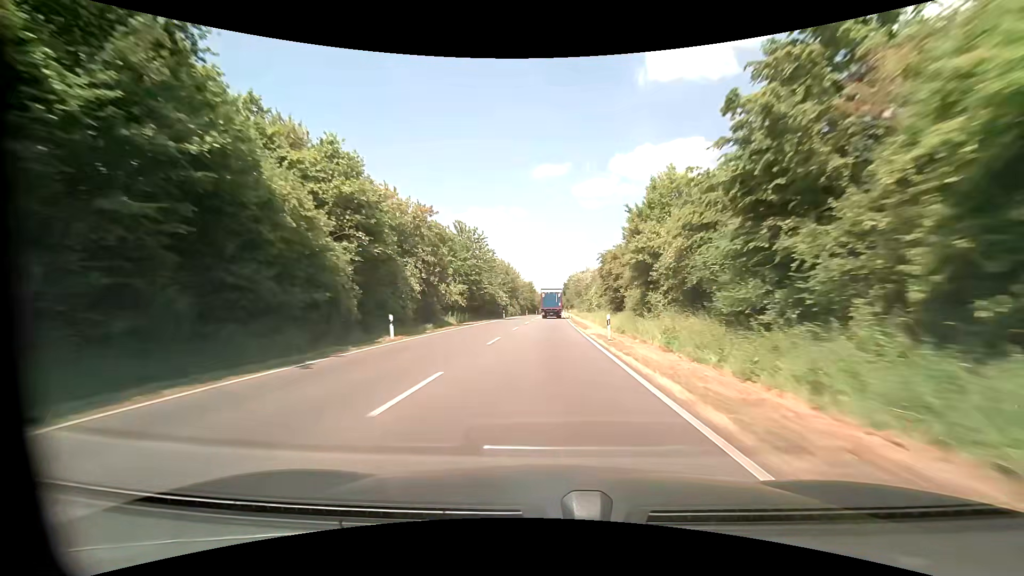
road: primary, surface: asphalt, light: Day
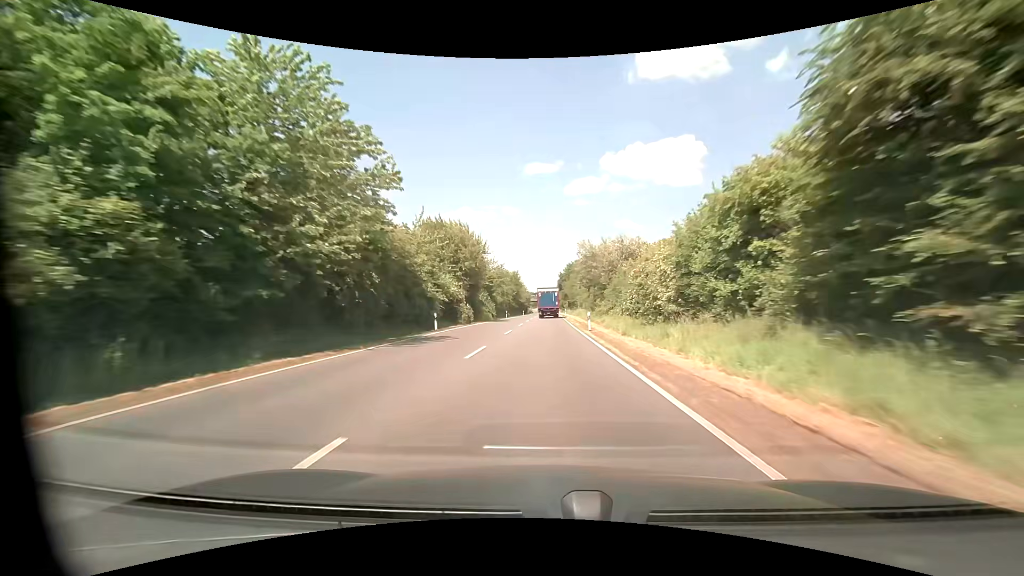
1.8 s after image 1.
(+0.4, +40.8) m; +1°
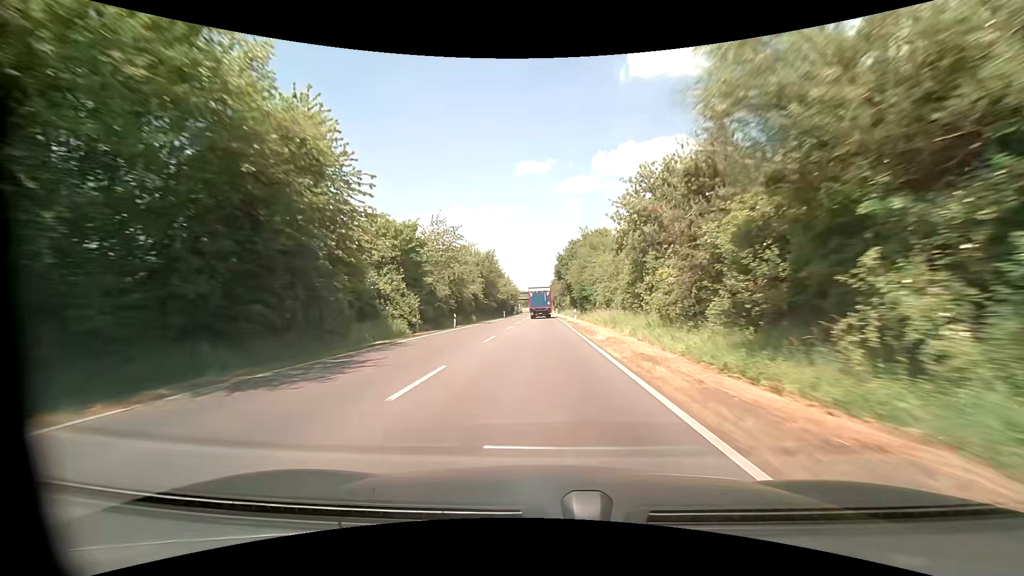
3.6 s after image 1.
(+0.3, +41.3) m; +1°
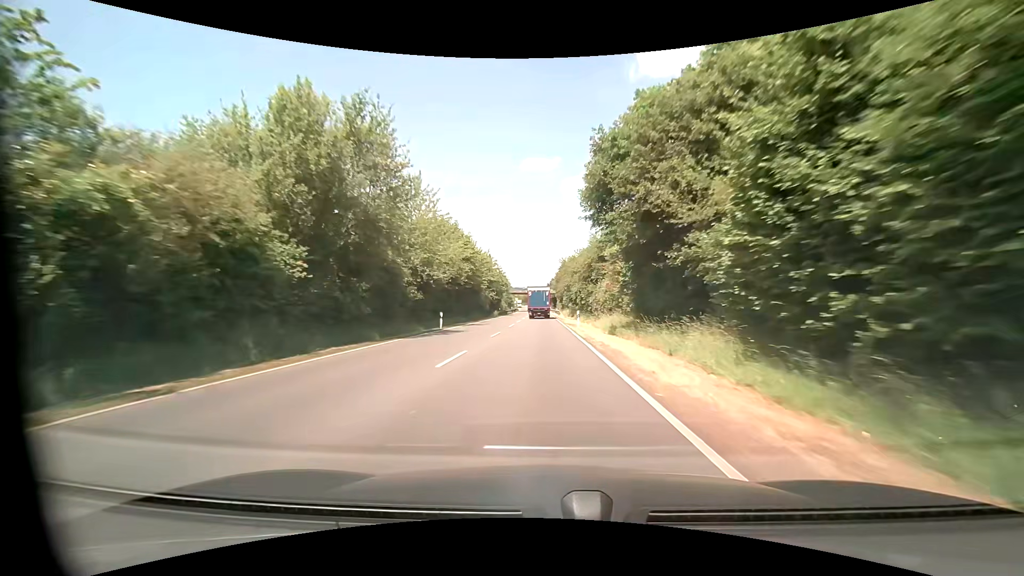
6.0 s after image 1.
(-0.1, +55.4) m; 0°
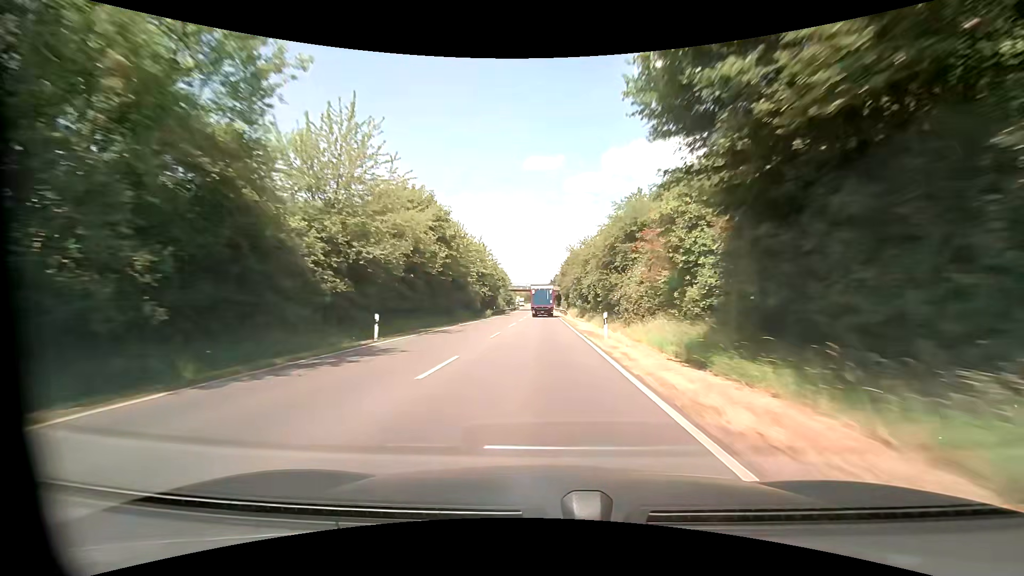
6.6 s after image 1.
(0.0, +13.8) m; 0°
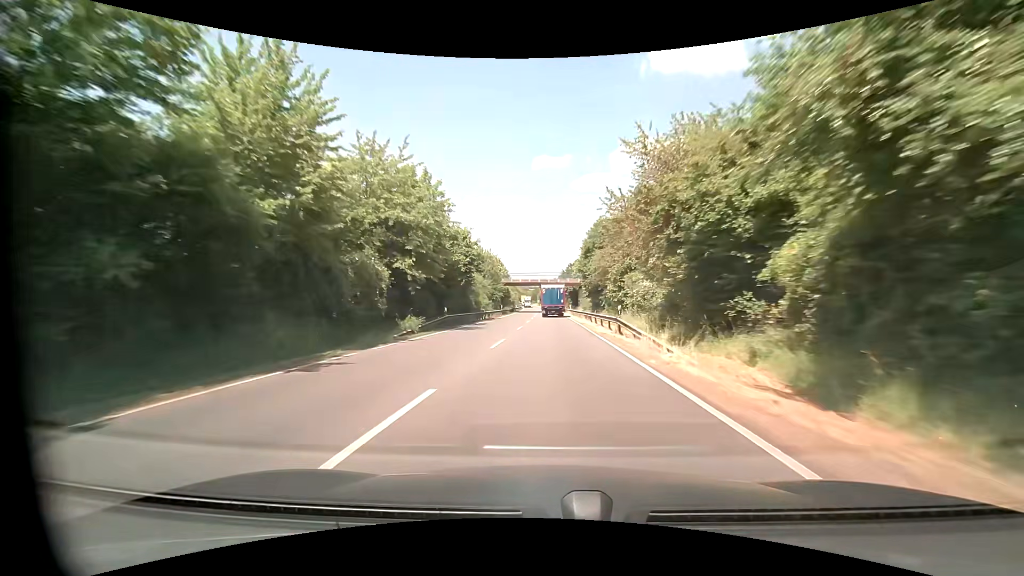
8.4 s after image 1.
(-0.5, +40.7) m; -1°
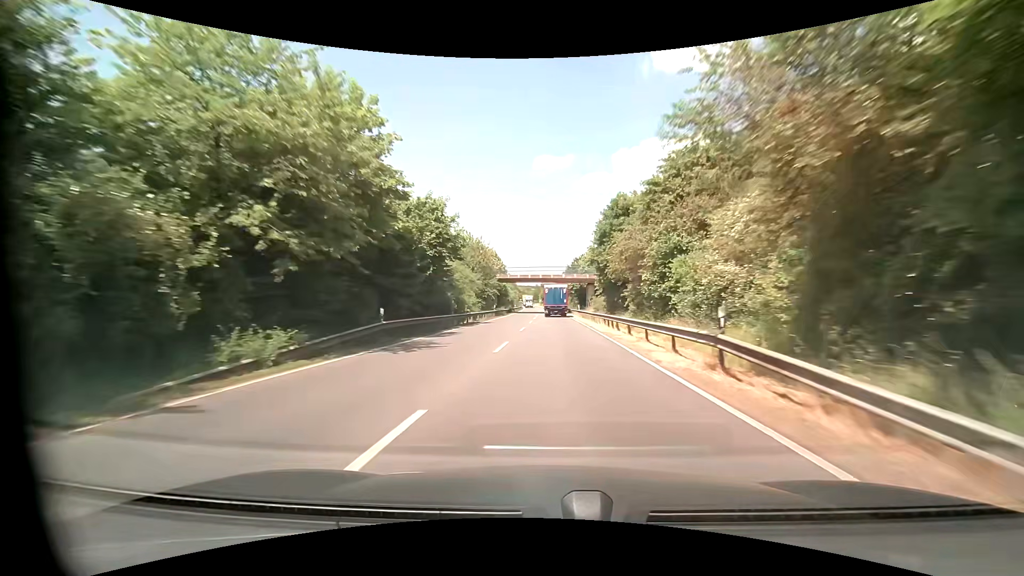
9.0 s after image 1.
(0.0, +13.4) m; 0°
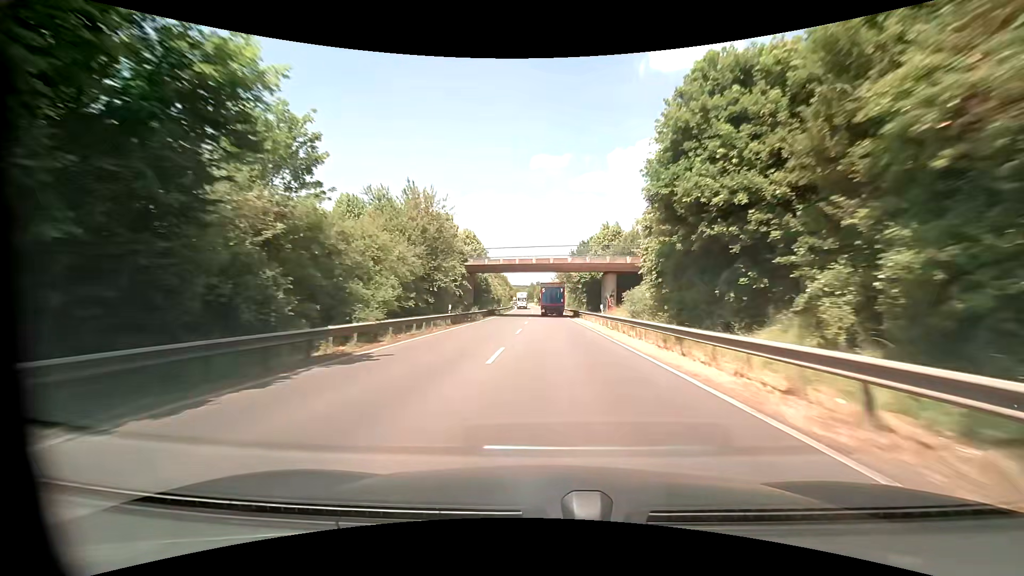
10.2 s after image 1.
(+0.1, +26.4) m; +1°
(0, +10) (0, +20) (0, +30) (0, +40) (0, +50) (0, +60) (0, +70) (0, +80) (0, +90) (-1, +100) m
